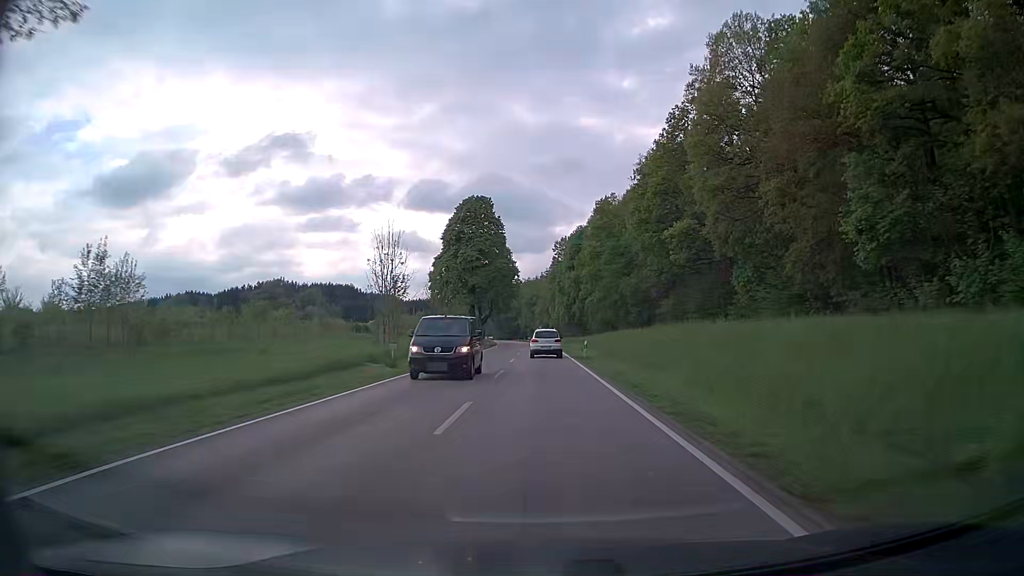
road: secondary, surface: asphalt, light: Day
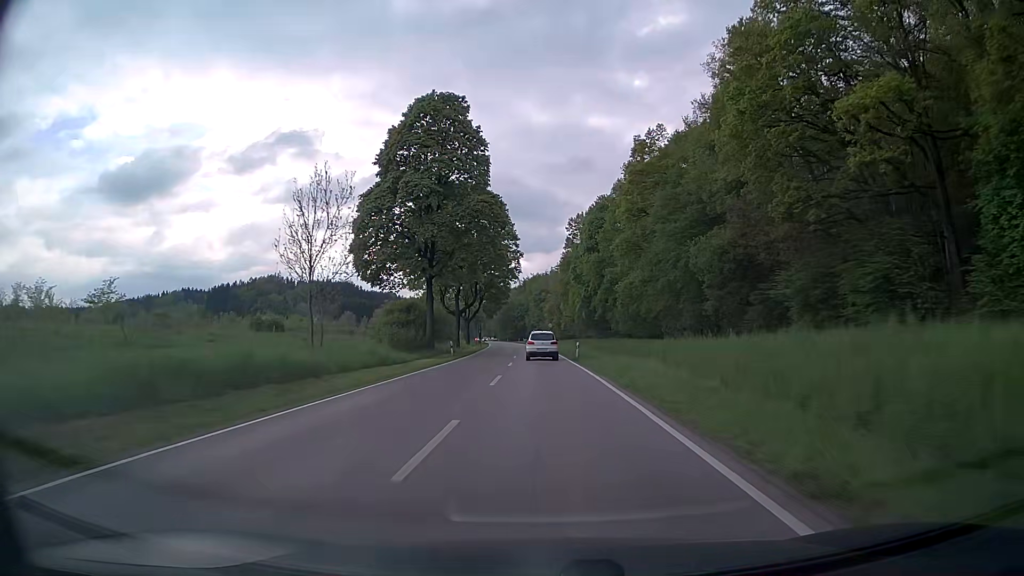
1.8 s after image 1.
(-0.3, +38.3) m; -1°
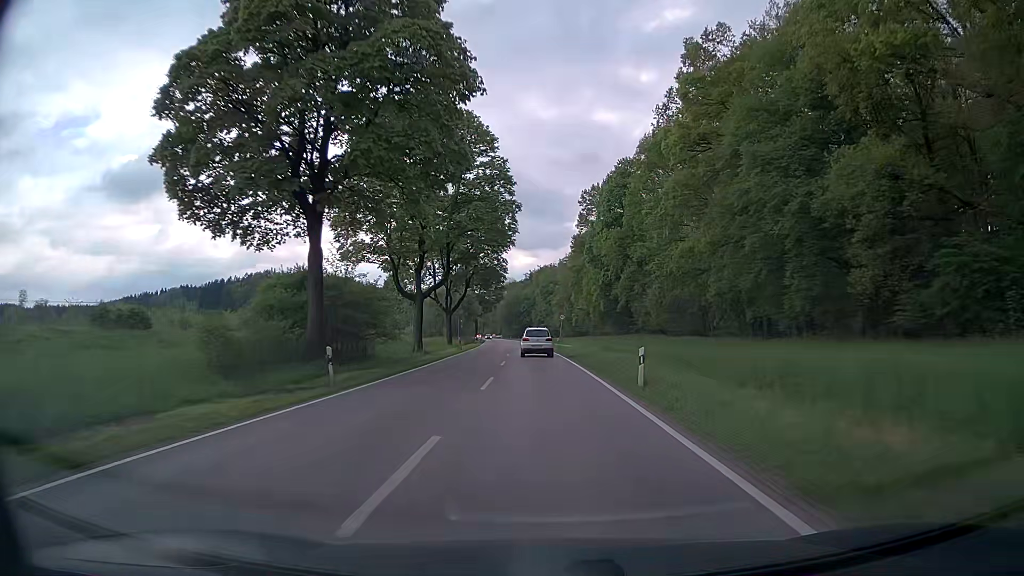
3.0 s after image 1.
(-0.1, +25.6) m; -1°
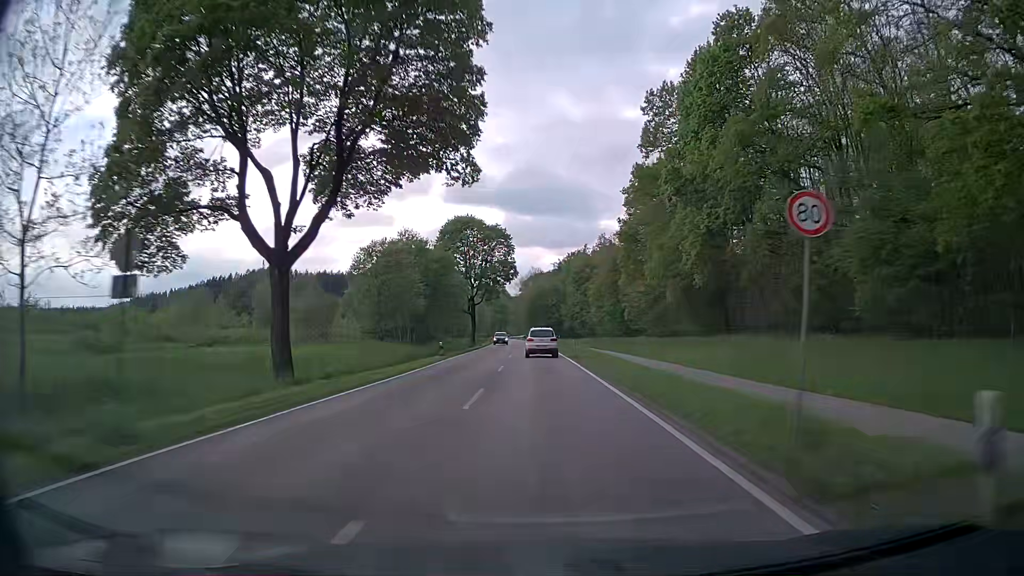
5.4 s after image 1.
(-1.1, +51.6) m; -2°
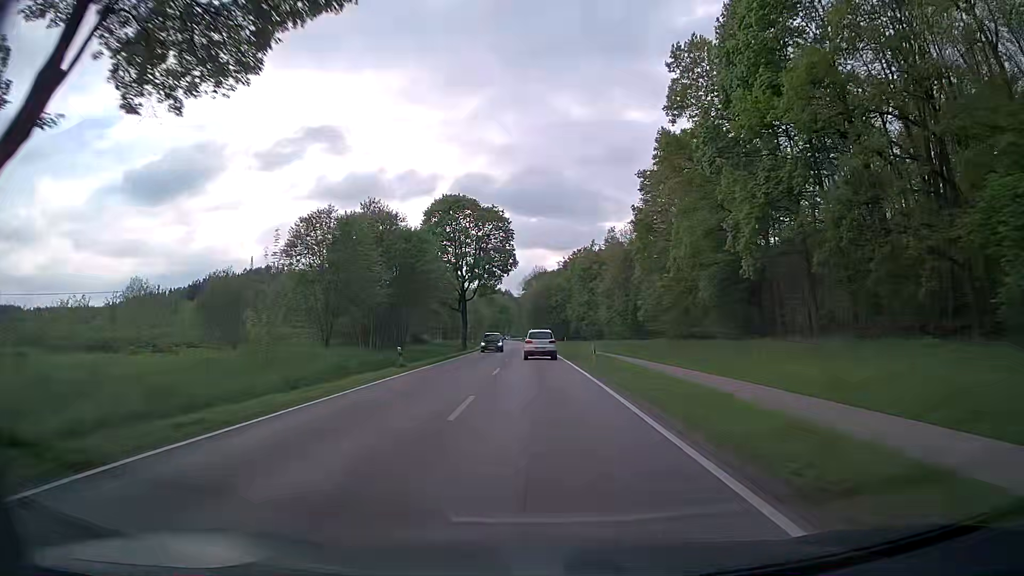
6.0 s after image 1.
(0.0, +13.1) m; 0°
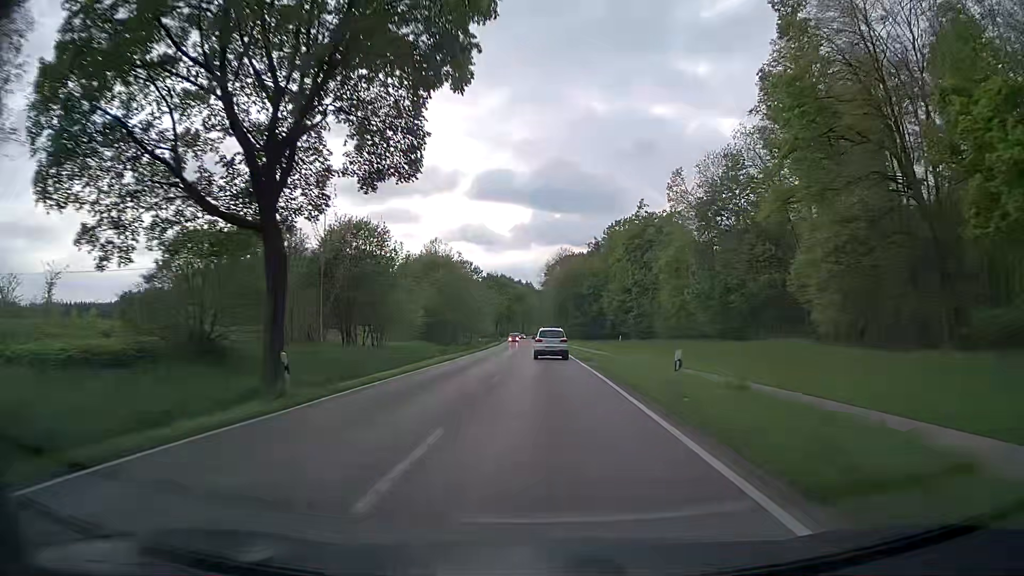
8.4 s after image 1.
(-1.2, +53.1) m; -2°
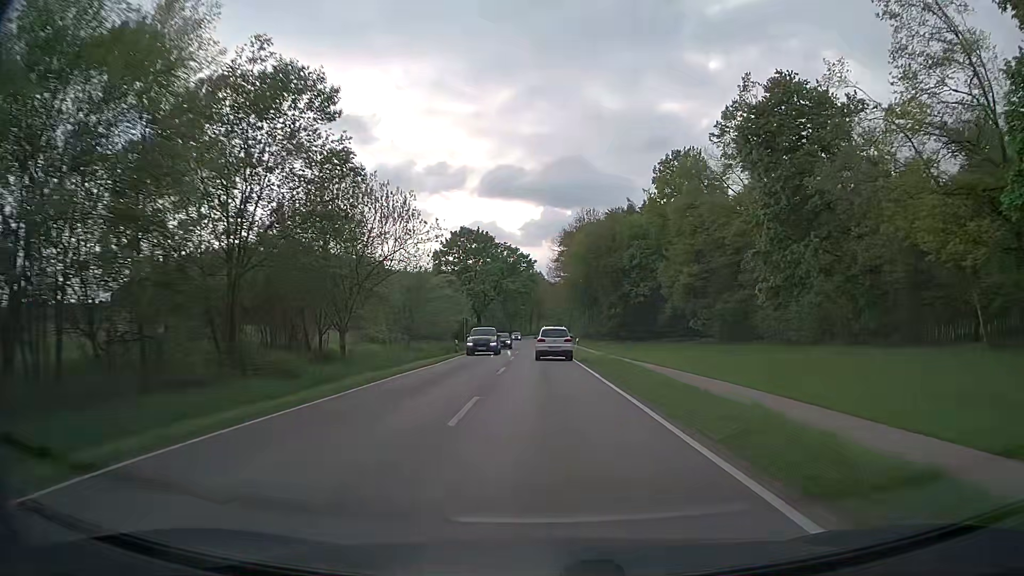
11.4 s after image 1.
(-0.7, +66.0) m; -1°
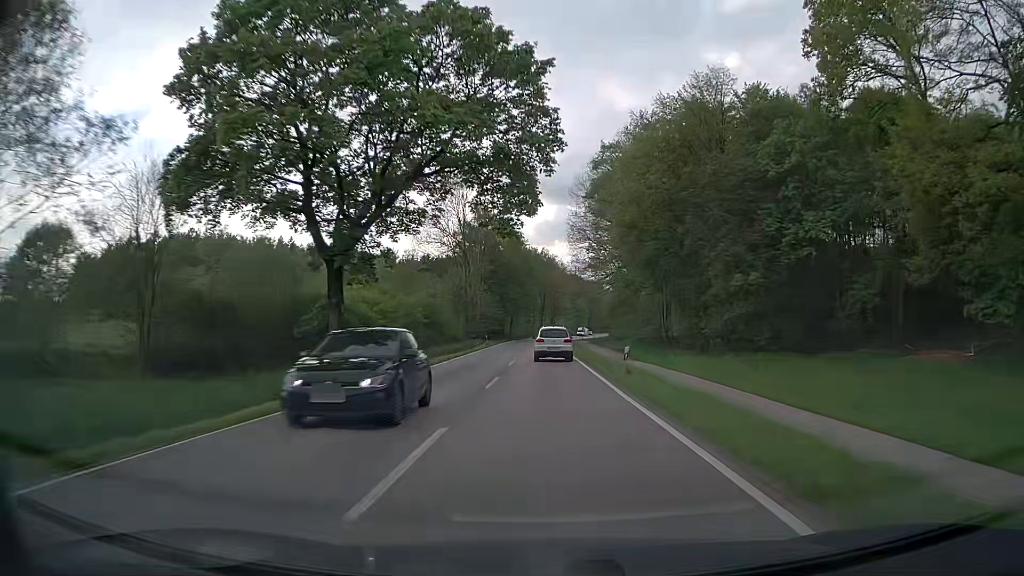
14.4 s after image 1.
(-0.9, +64.4) m; -1°
(0, +10) (0, +20) (0, +30) (0, +40) (0, +50) (0, +60) (0, +70) (0, +80) (0, +90) (+1, +100) m
